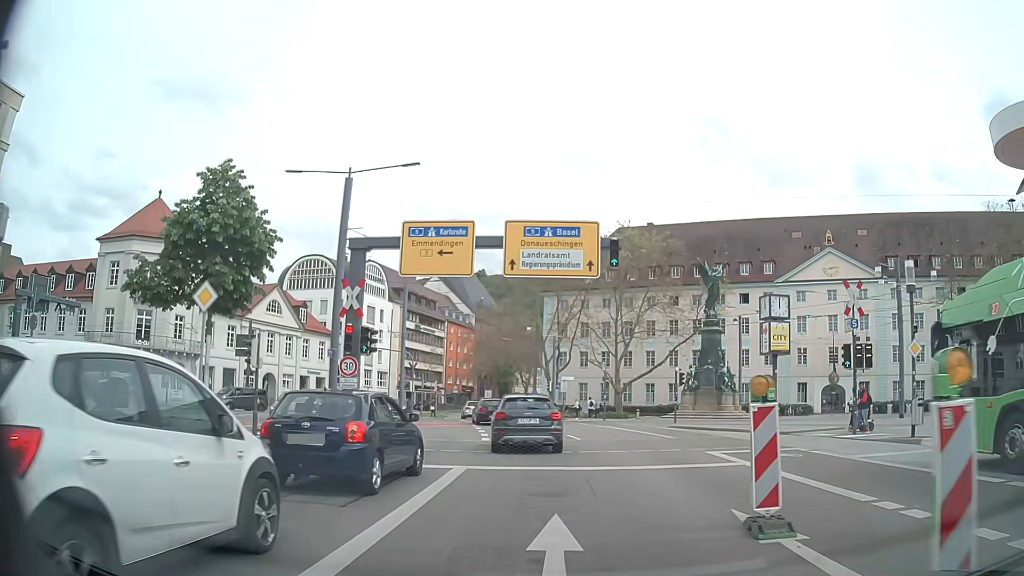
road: primary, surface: asphalt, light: Day
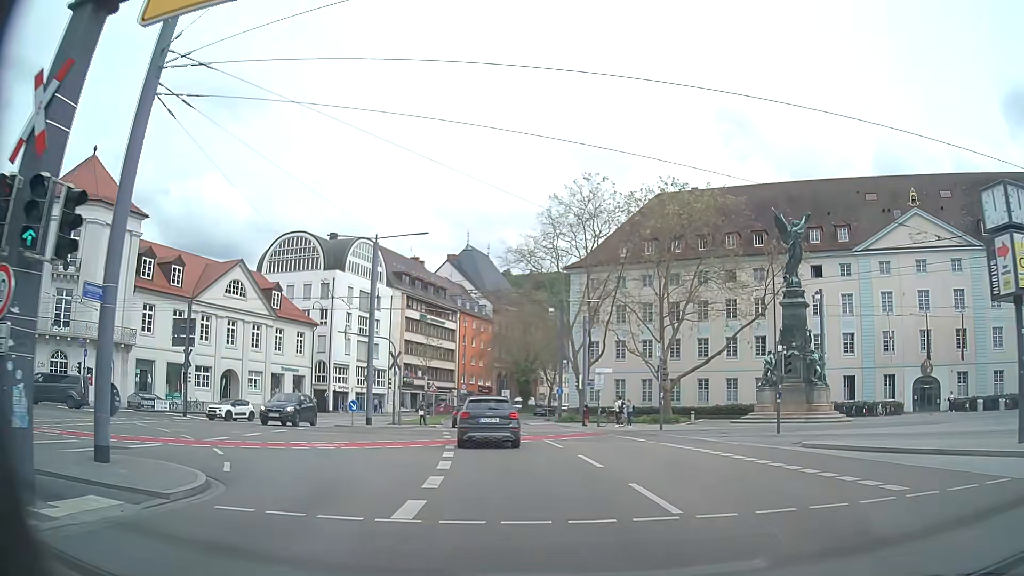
(+0.2, +15.2) m; -1°
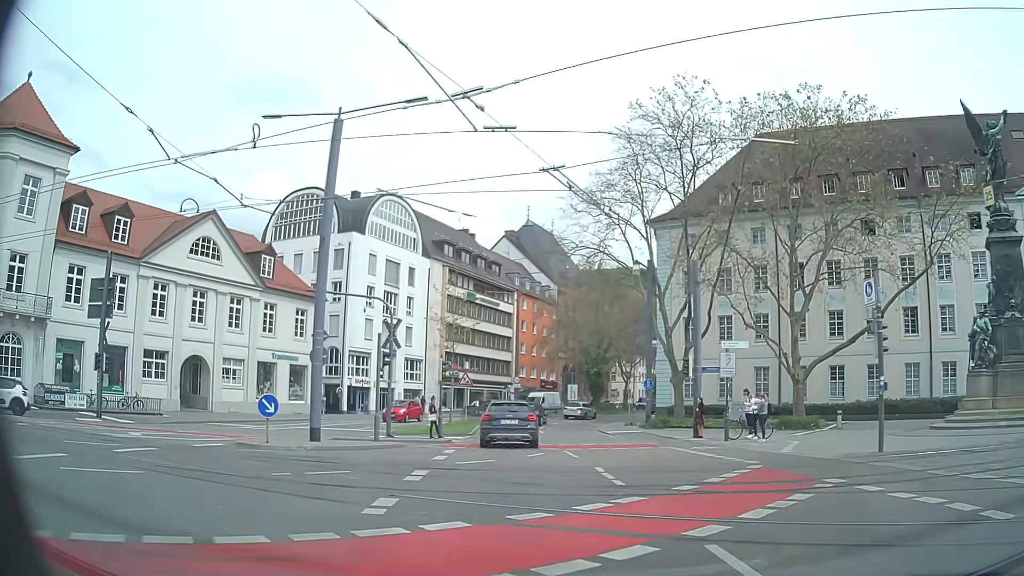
(-0.8, +16.7) m; -5°
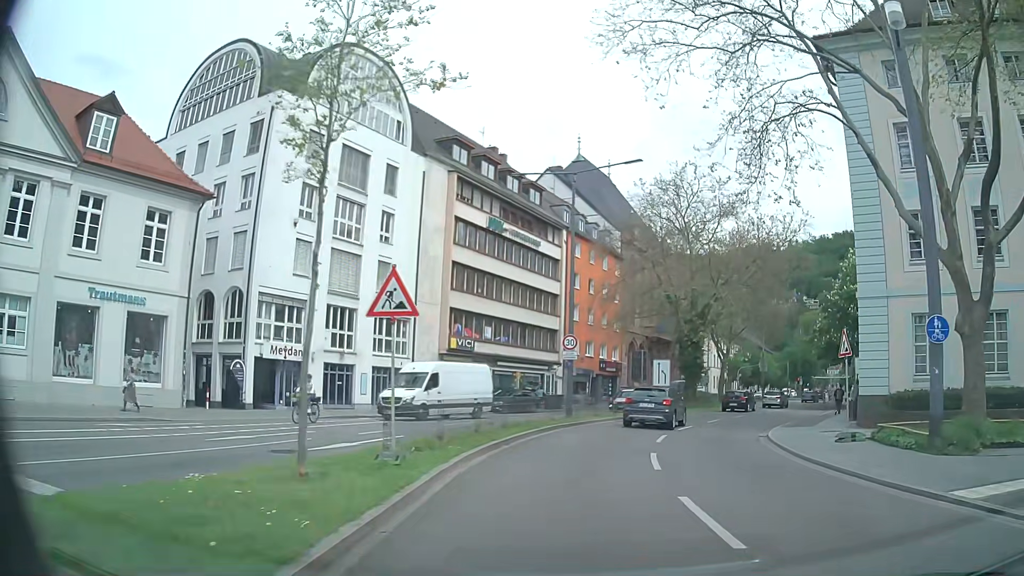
(-1.9, +26.6) m; -5°
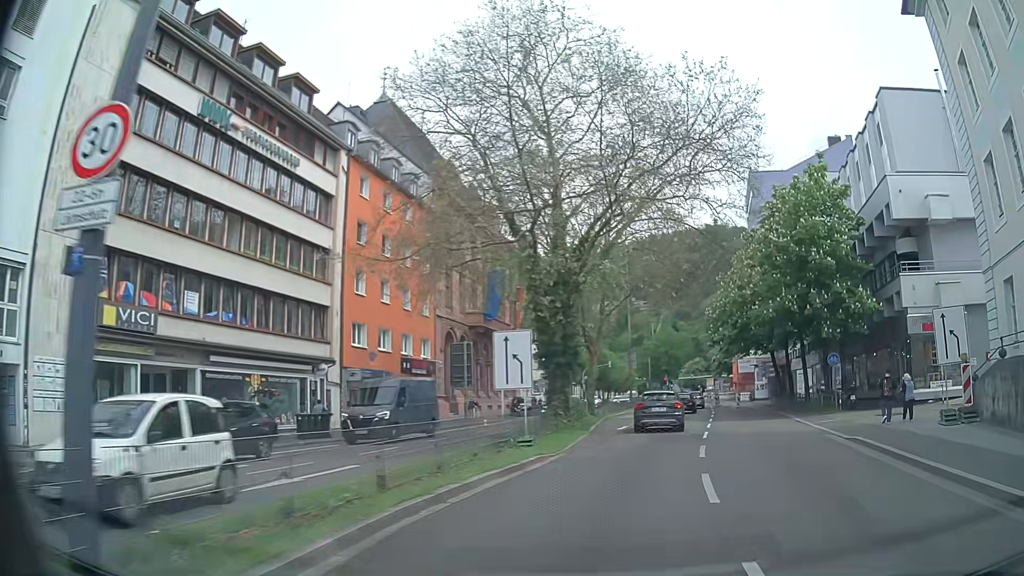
(+2.4, +21.4) m; +16°
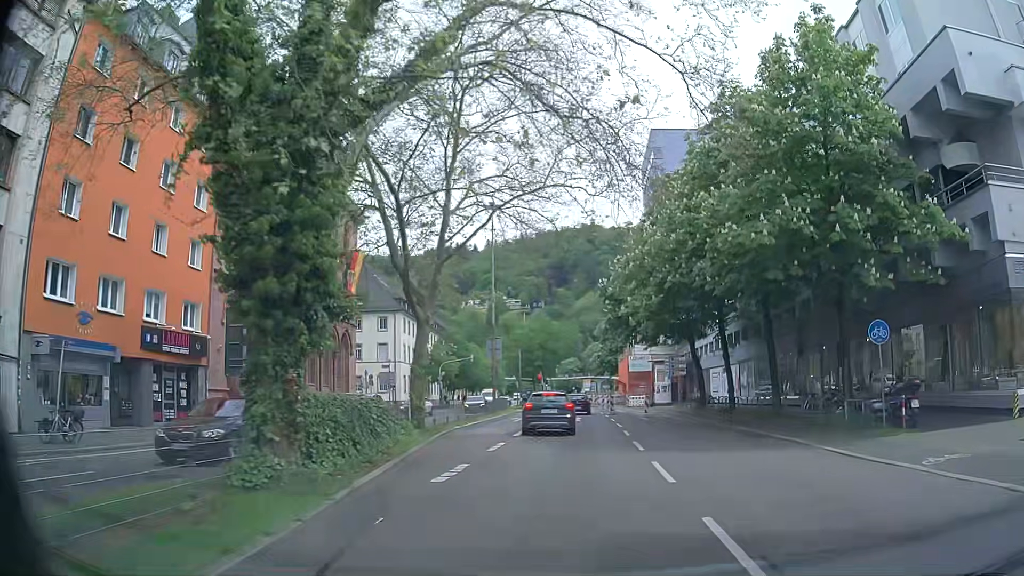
(+1.7, +16.3) m; +13°
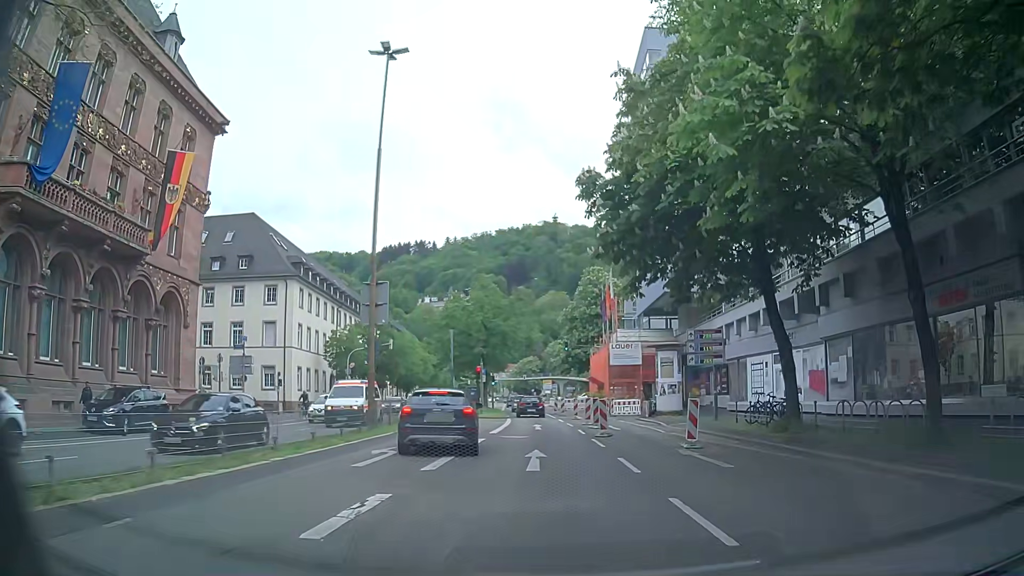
(-0.3, +22.4) m; -1°
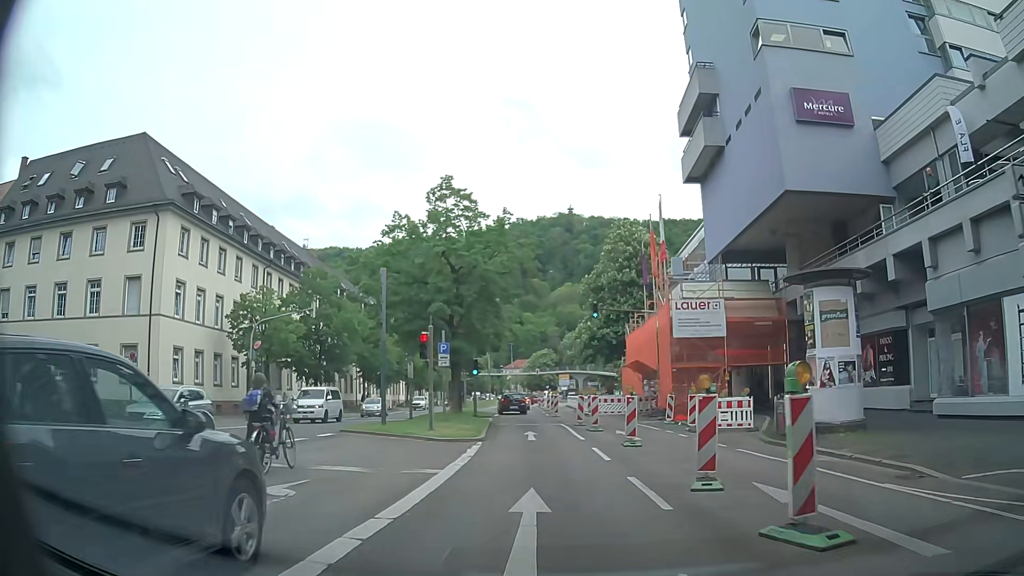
(-0.1, +22.4) m; -1°
